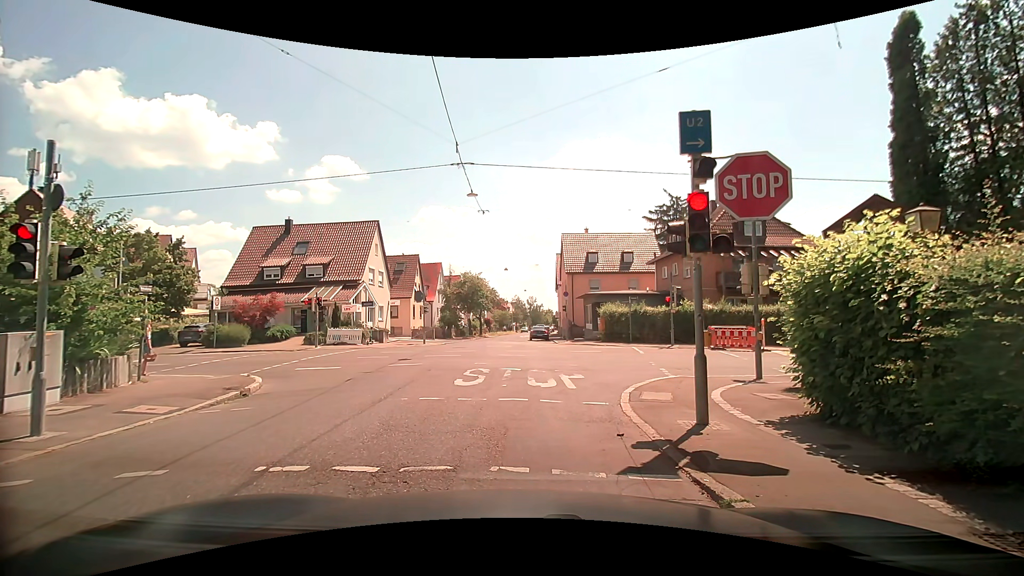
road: tertiary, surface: asphalt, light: Day
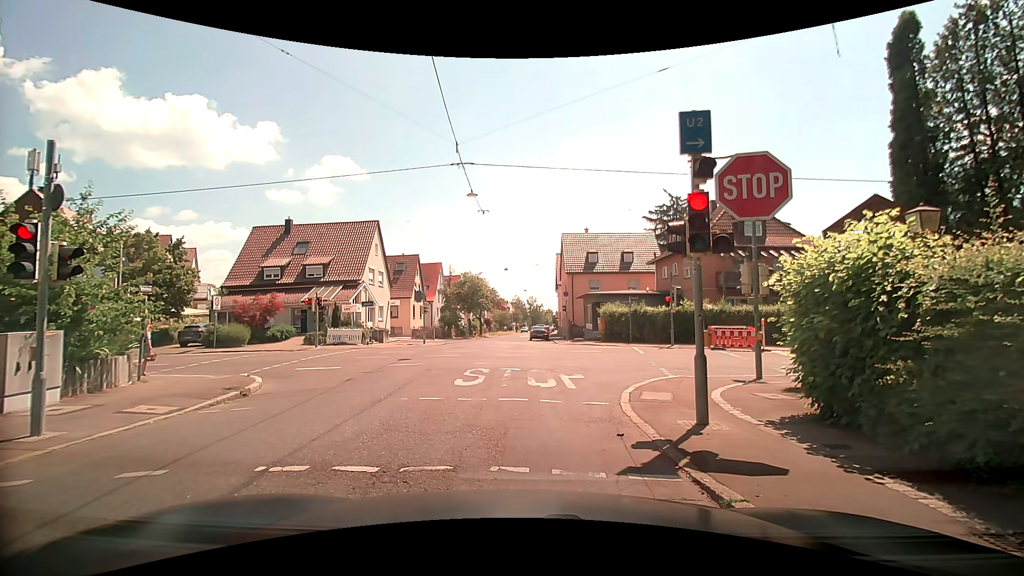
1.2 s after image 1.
(0.0, 0.0) m; 0°
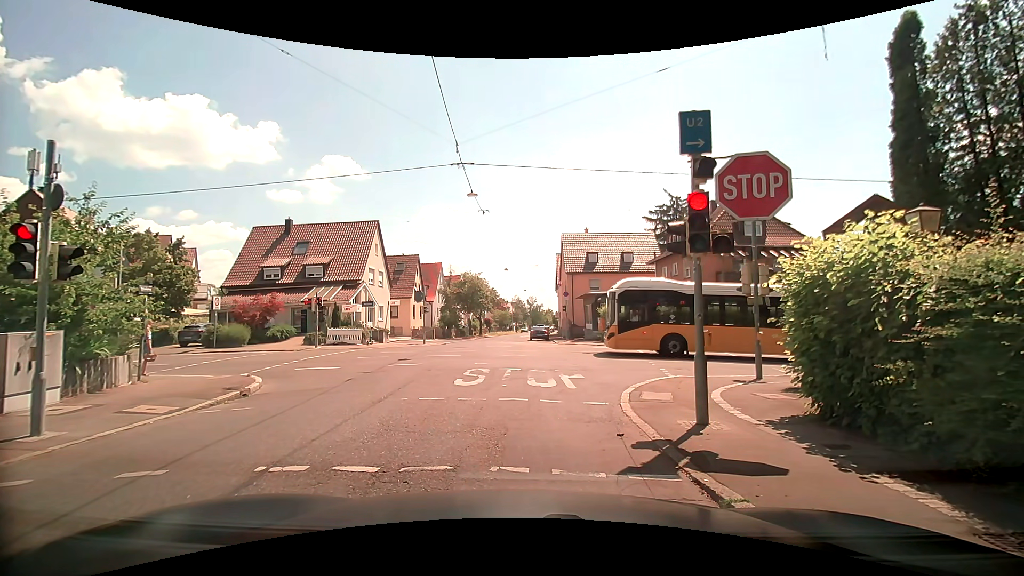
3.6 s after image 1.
(0.0, 0.0) m; 0°
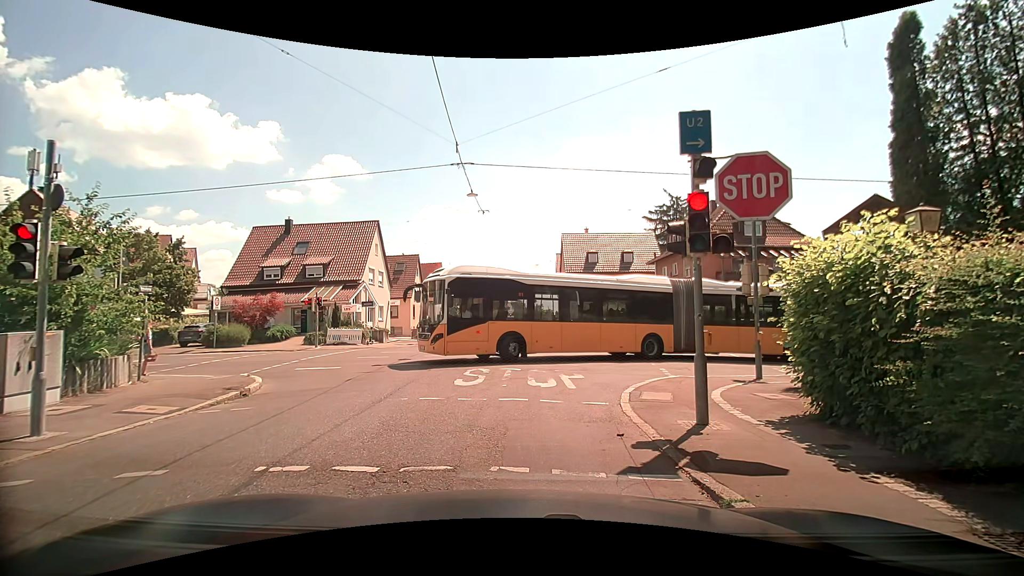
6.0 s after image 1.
(0.0, 0.0) m; 0°
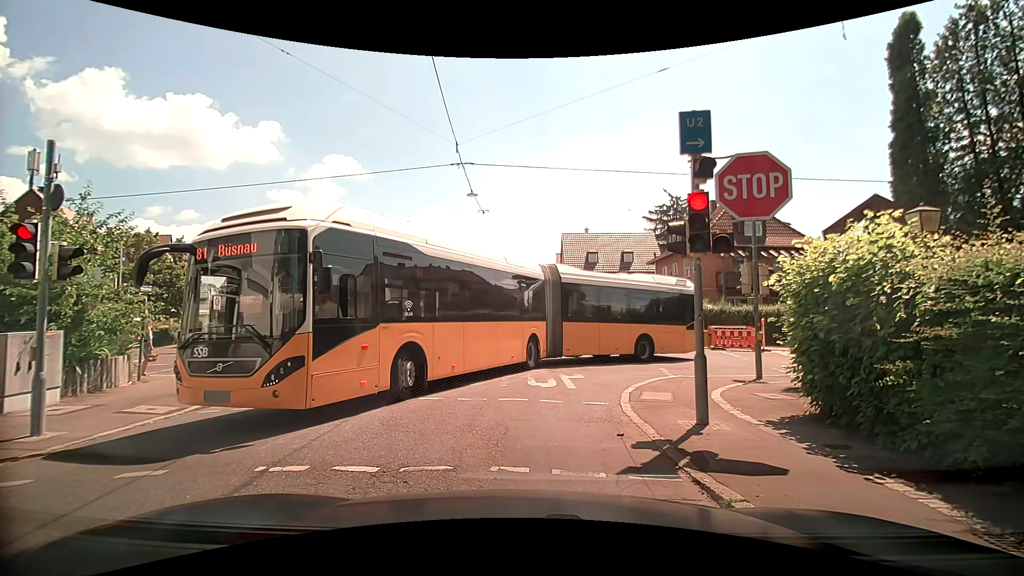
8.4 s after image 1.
(0.0, 0.0) m; 0°
